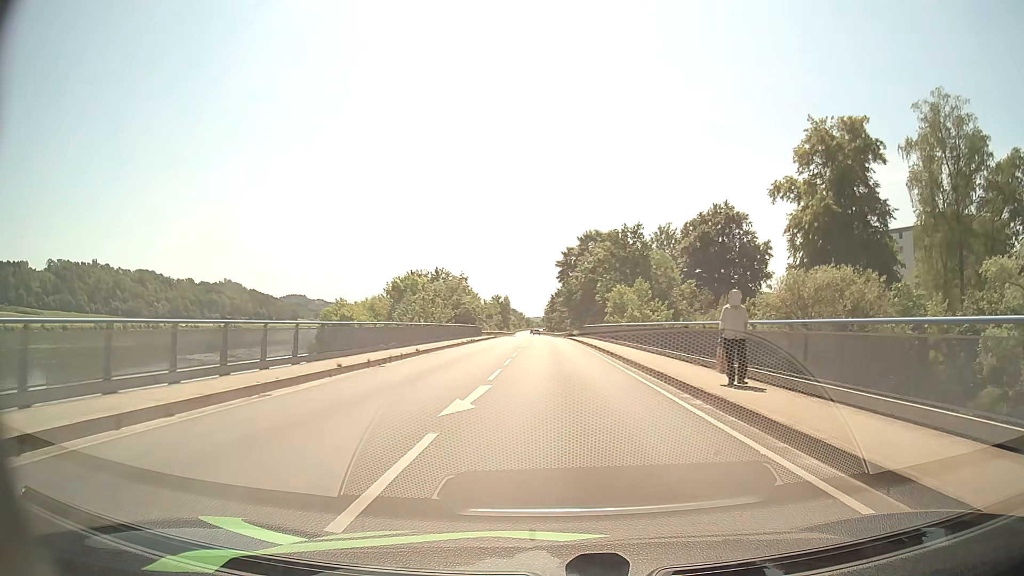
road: primary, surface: asphalt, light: Day
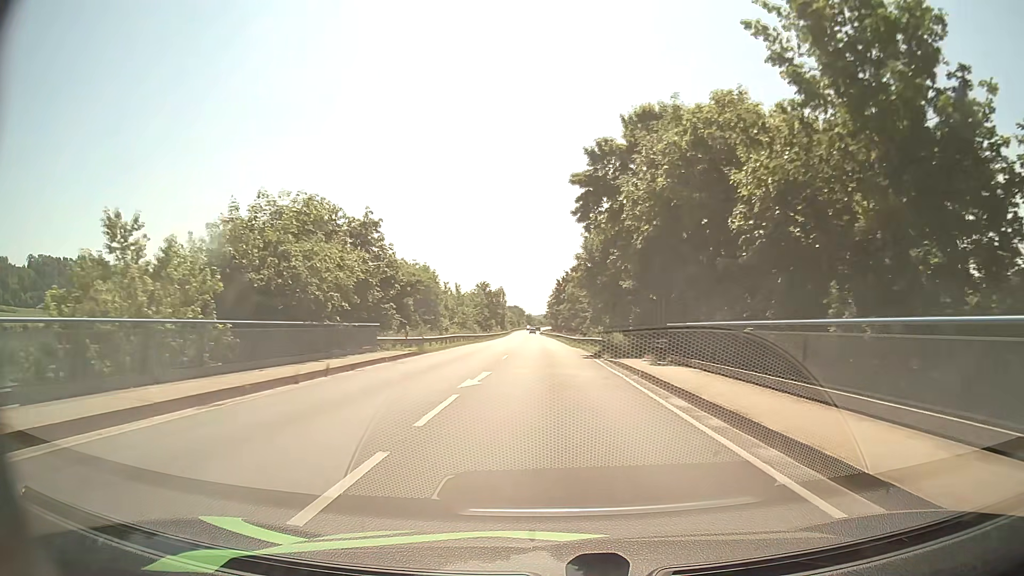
(0.0, +49.4) m; 0°
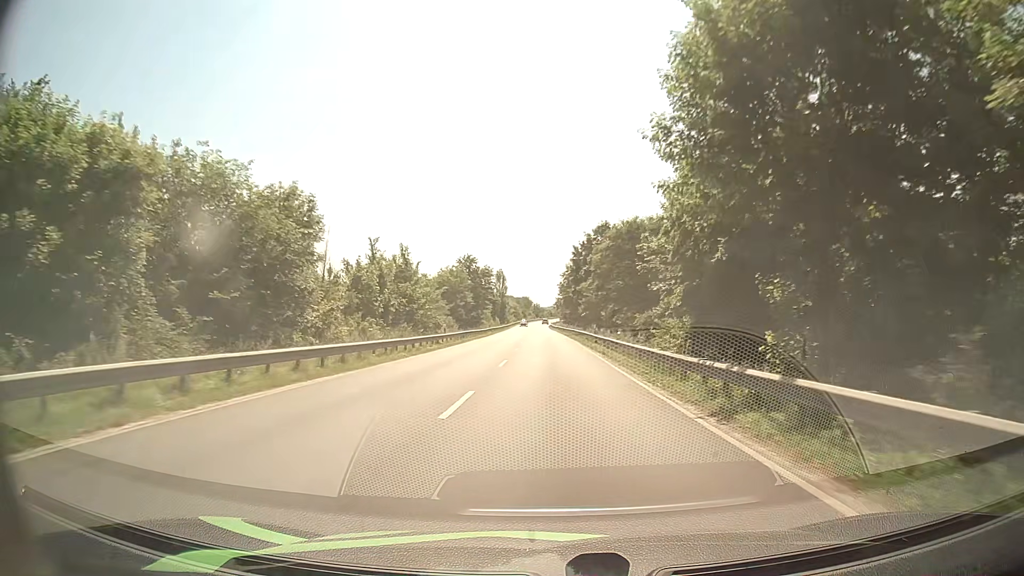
(-0.4, +41.9) m; -1°
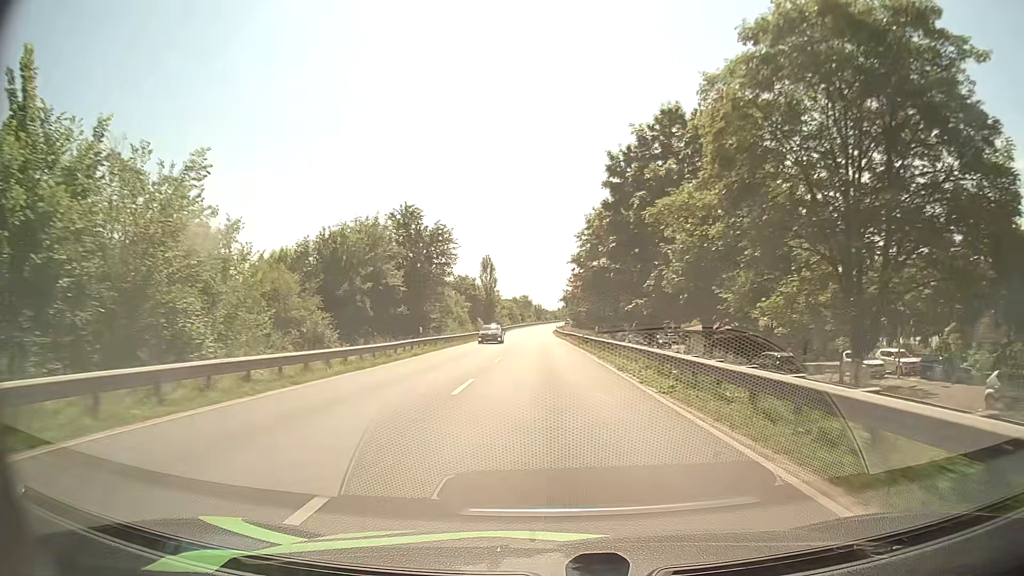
(0.0, +44.9) m; 0°
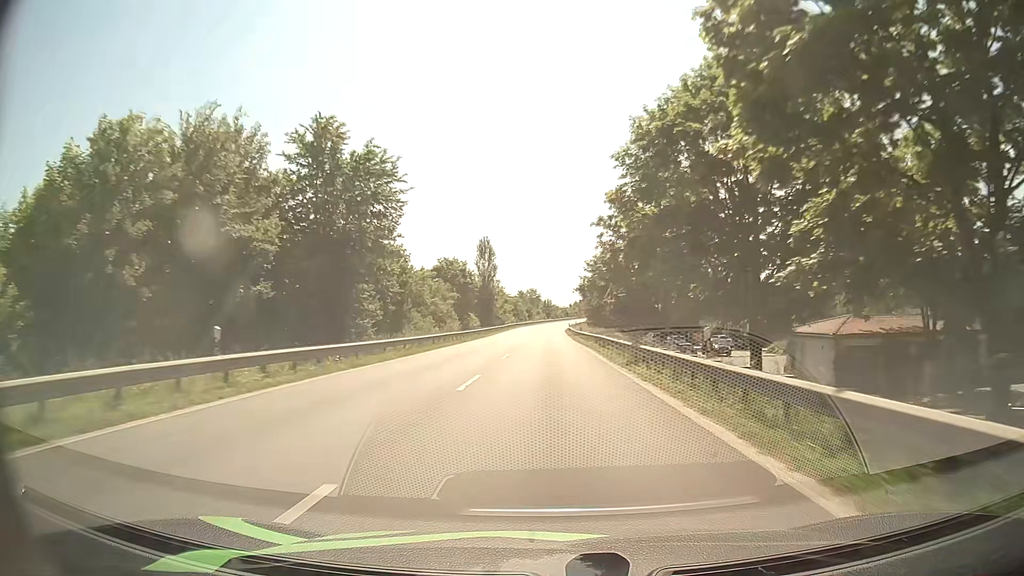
(-0.2, +23.7) m; -1°
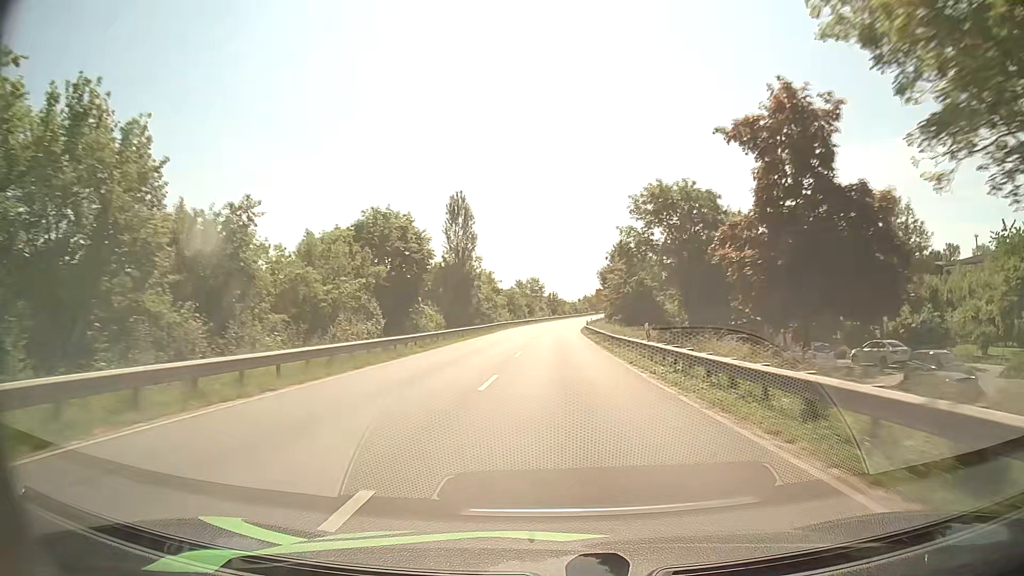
(-0.5, +36.1) m; -1°
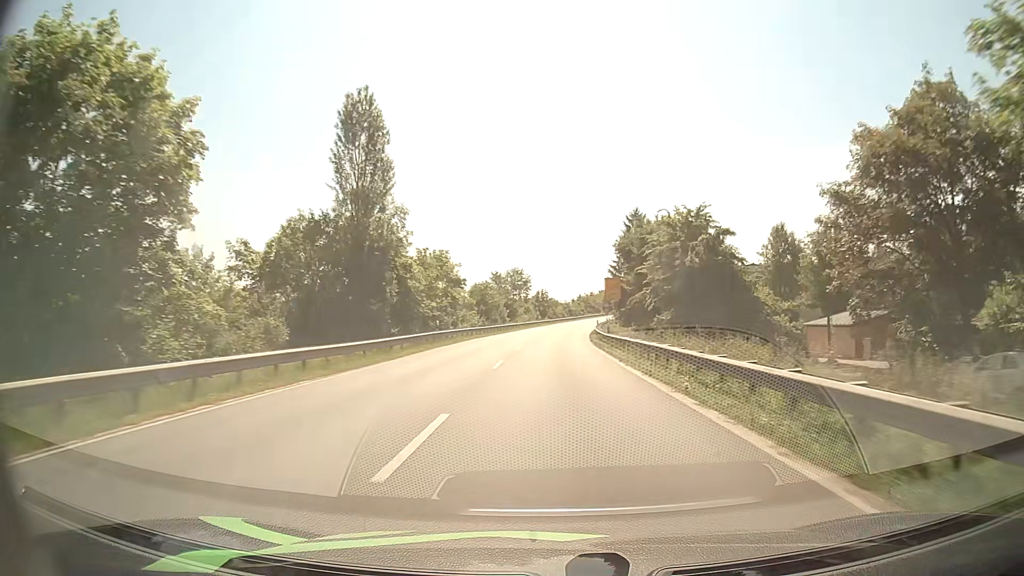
(+0.4, +33.8) m; +1°
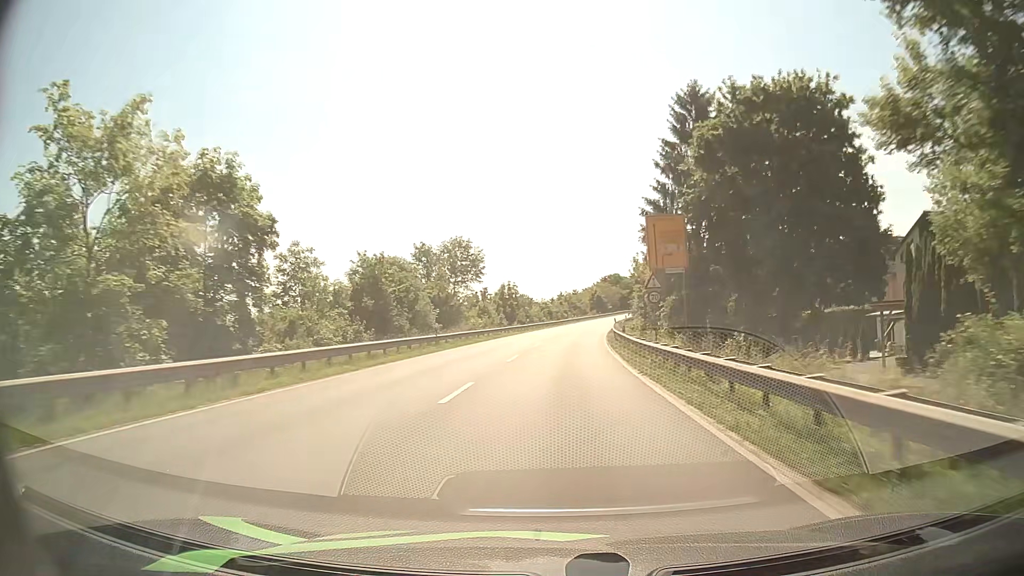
(+0.6, +43.8) m; +2°
(0, +10) (0, +20) (+1, +30) (+1, +40) (+2, +50) (+3, +60) (+4, +70) (+6, +80) (+7, +90) (+8, +100) m
